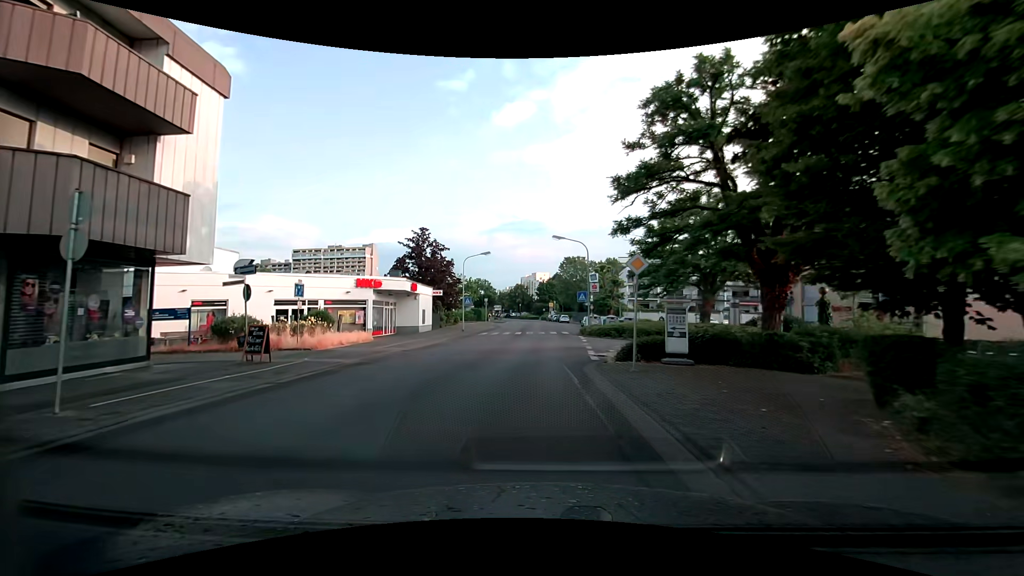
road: tertiary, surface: asphalt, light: Day
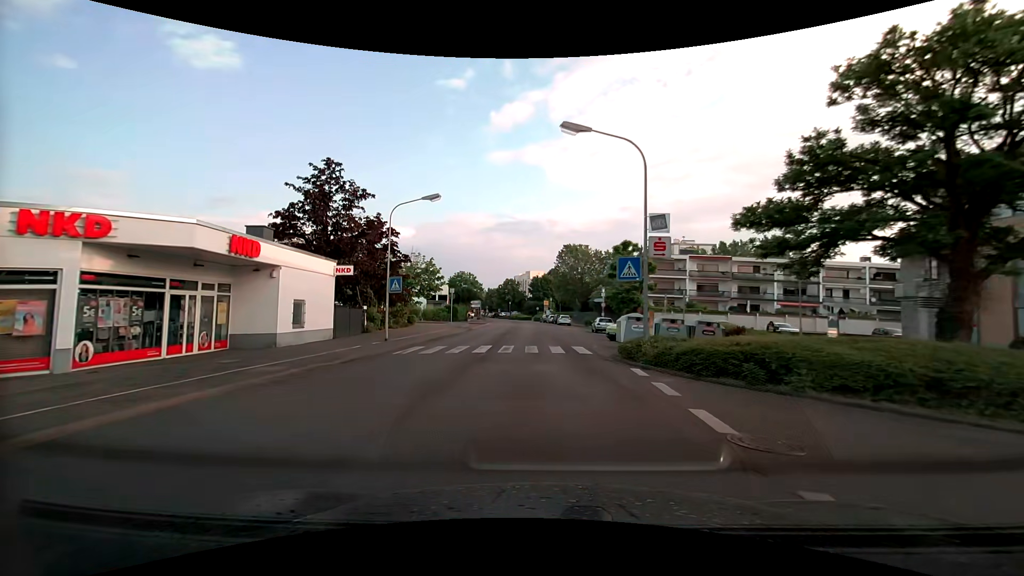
(-0.3, +22.8) m; 0°
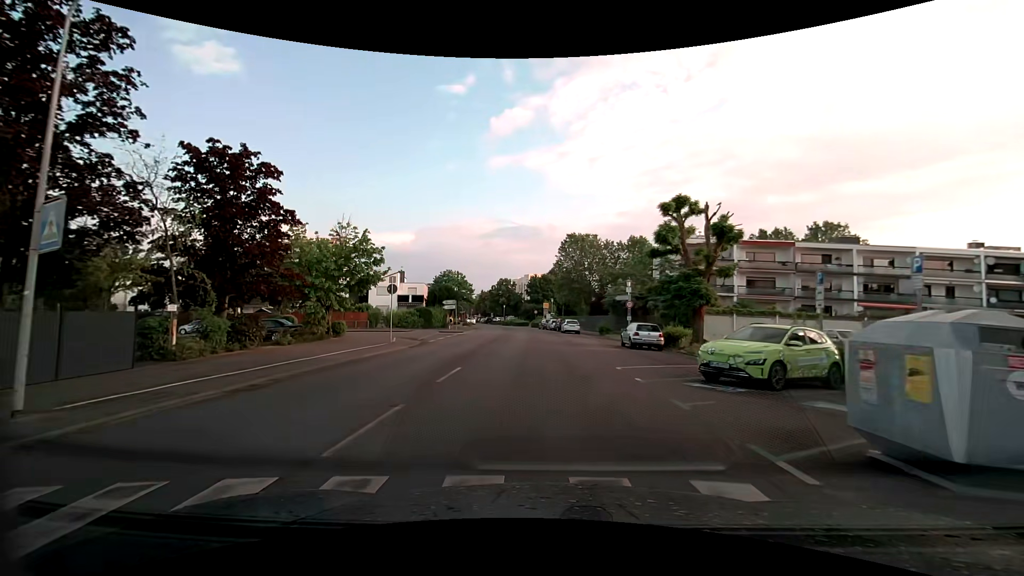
(+0.2, +18.6) m; +1°
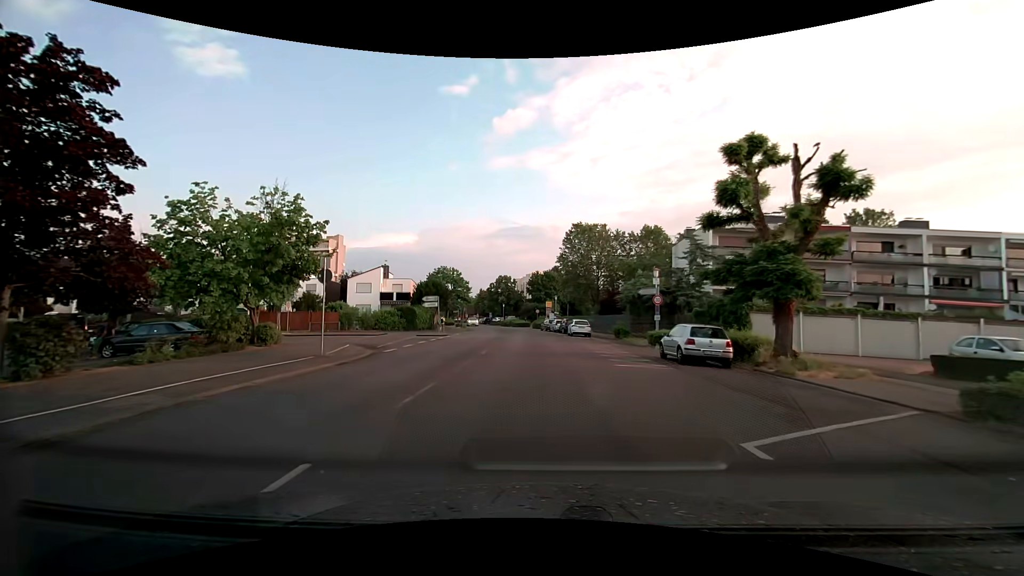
(-0.1, +9.3) m; 0°
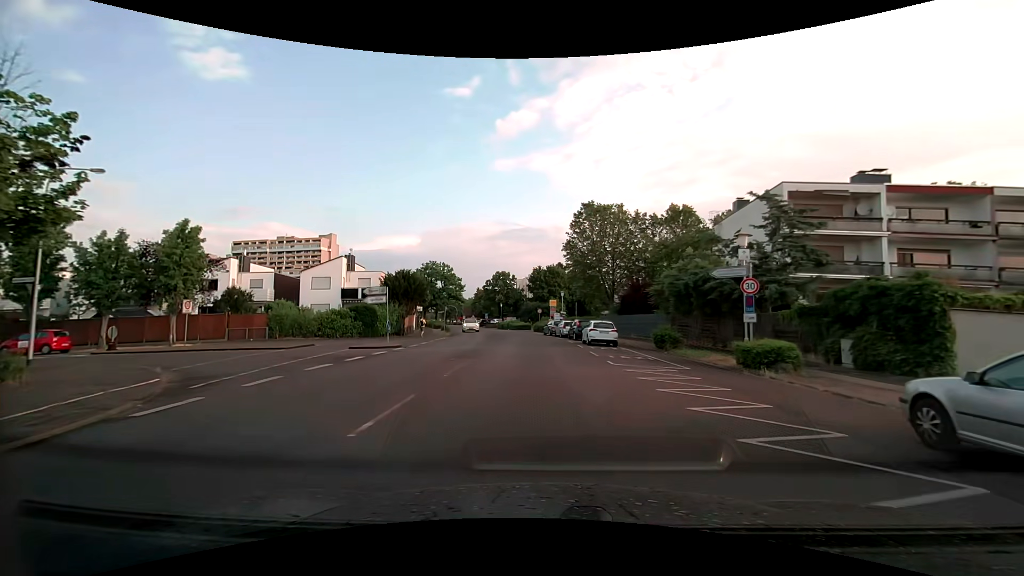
(0.0, +13.8) m; 0°
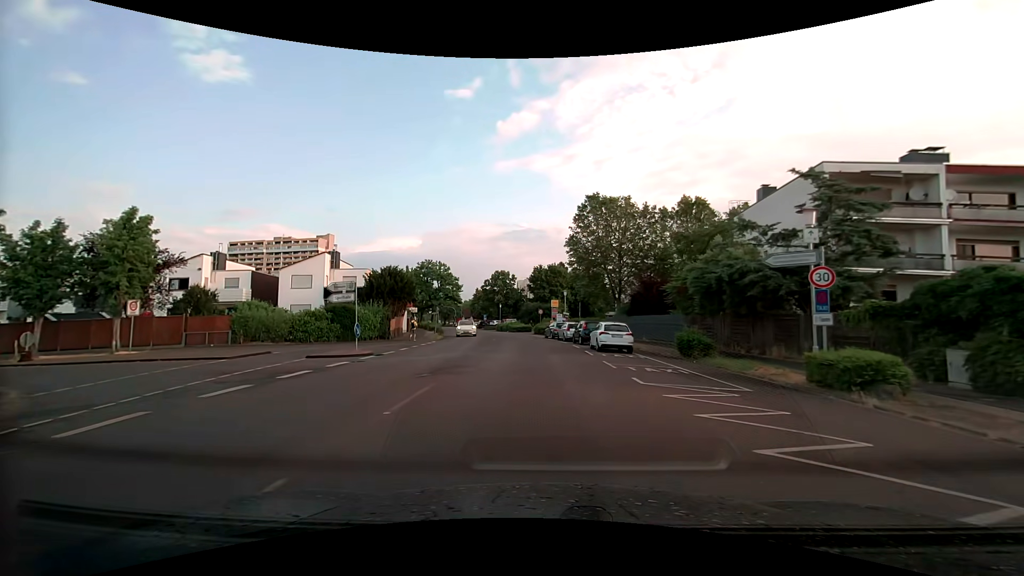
(0.0, +4.6) m; 0°
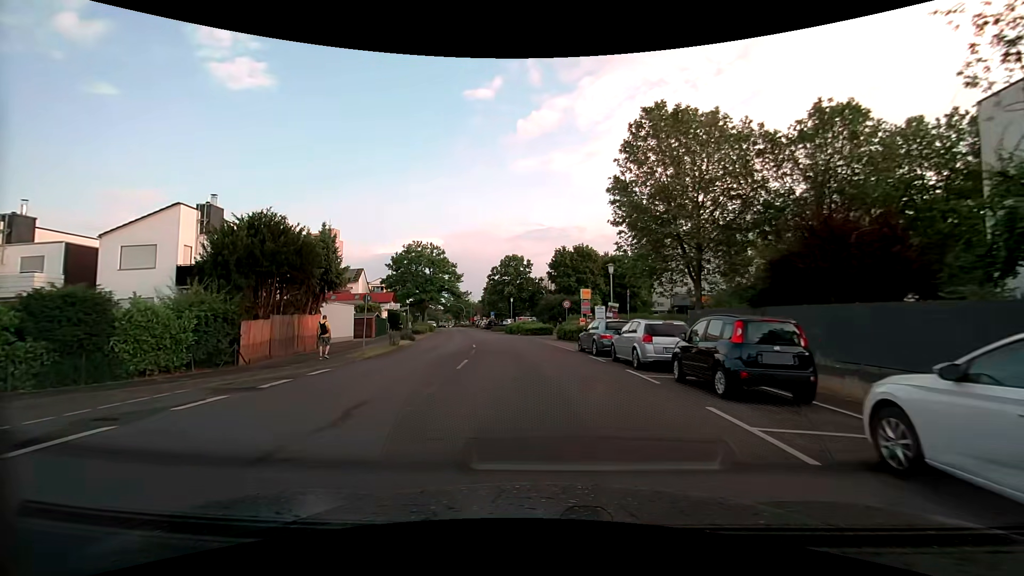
(-0.4, +22.5) m; -4°
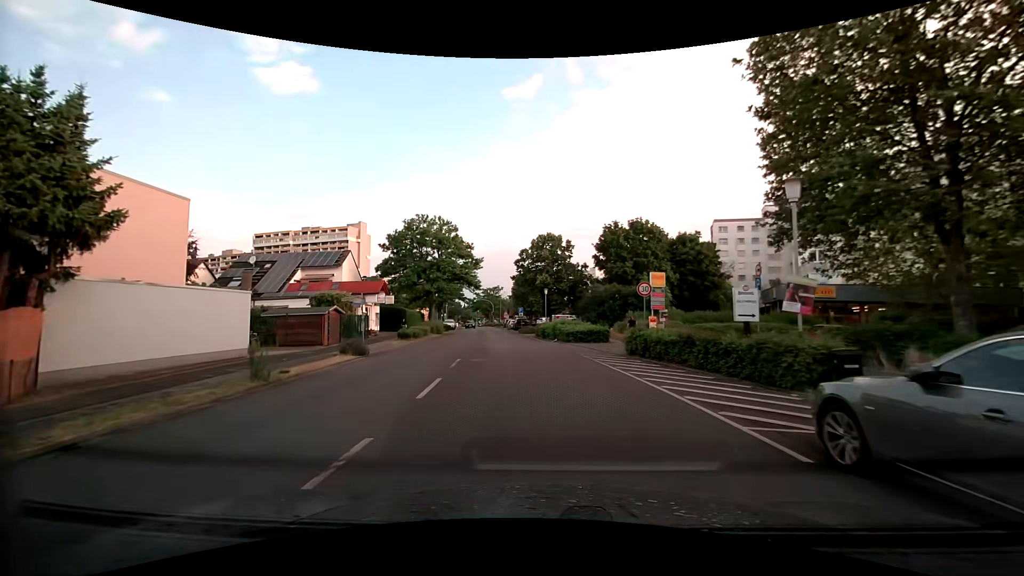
(-0.2, +17.8) m; -3°
